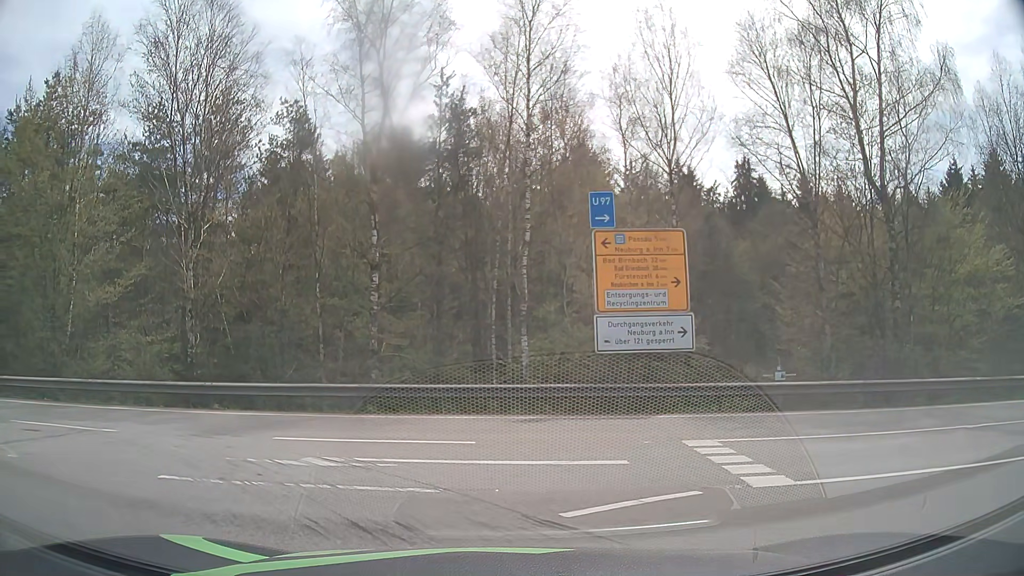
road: motorway_link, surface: asphalt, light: Day
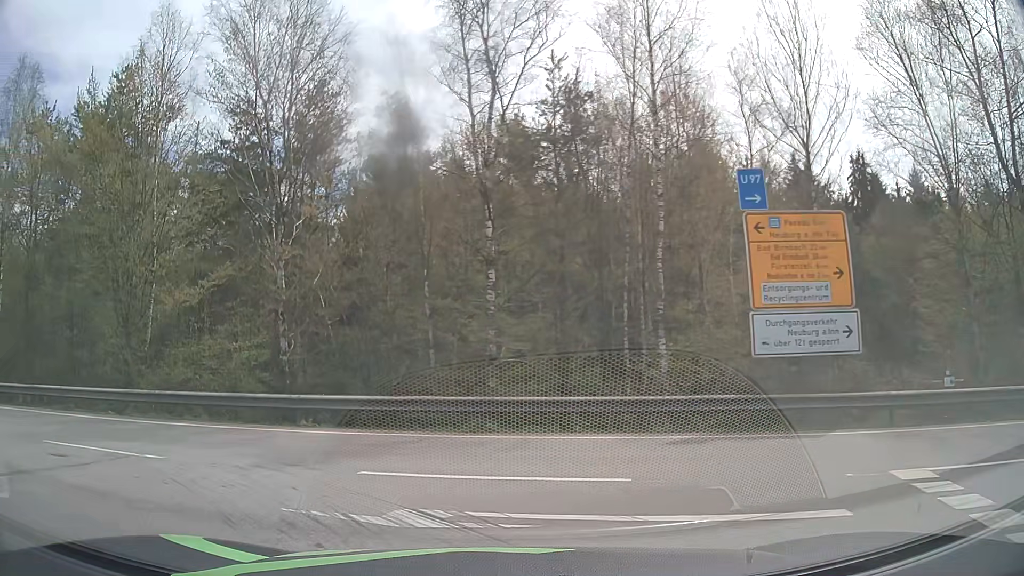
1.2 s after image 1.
(-0.3, +2.7) m; -11°
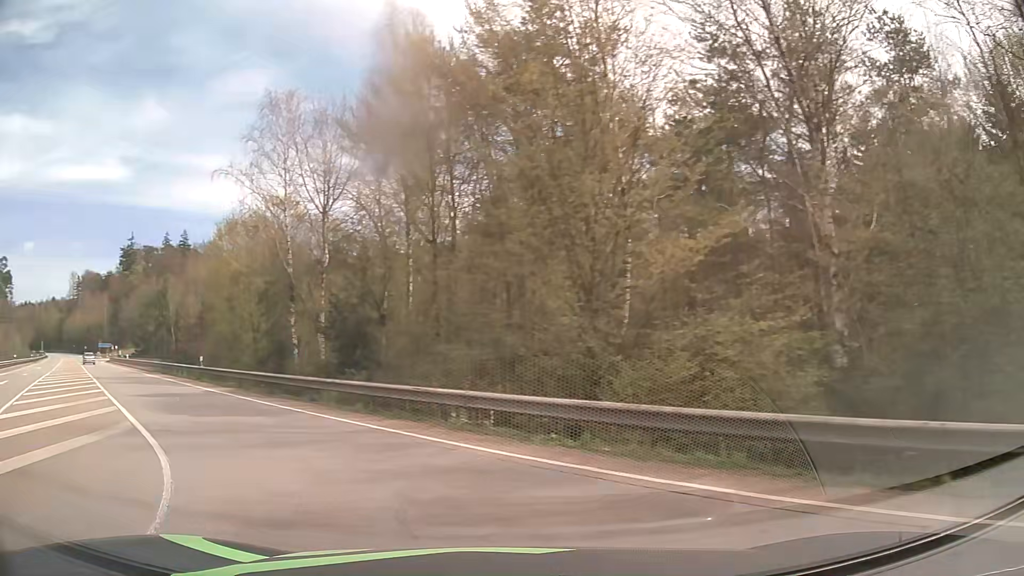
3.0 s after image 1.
(-3.1, +7.4) m; -42°
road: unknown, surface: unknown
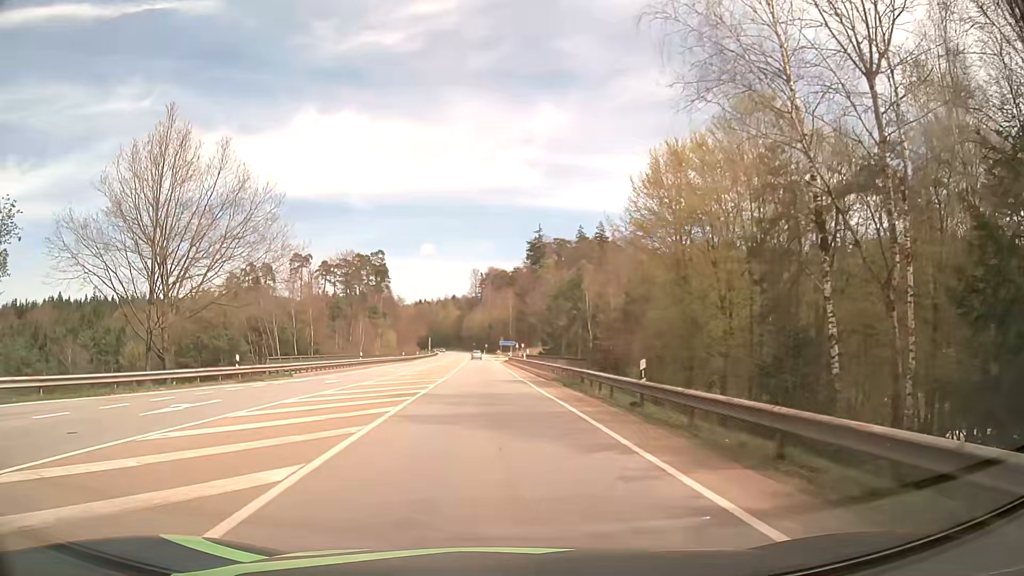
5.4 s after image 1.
(-7.7, +16.8) m; -37°
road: secondary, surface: asphalt
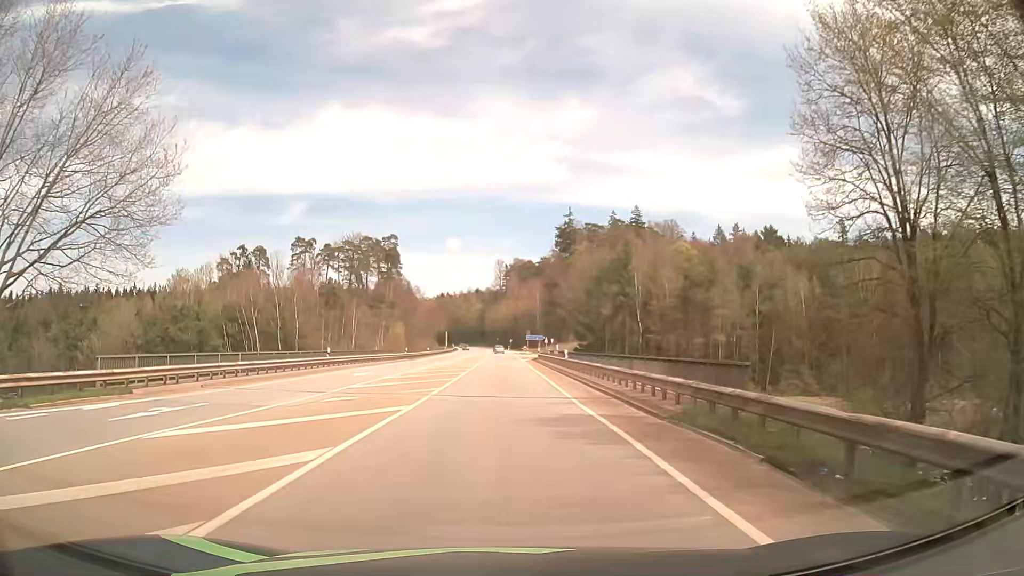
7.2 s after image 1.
(-0.3, +20.1) m; -2°
(0, +10) (0, +20) (0, +30) (0, +40) (-1, +50) (-1, +60) (-1, +70) (-1, +80) (-1, +90) (-1, +100) m
